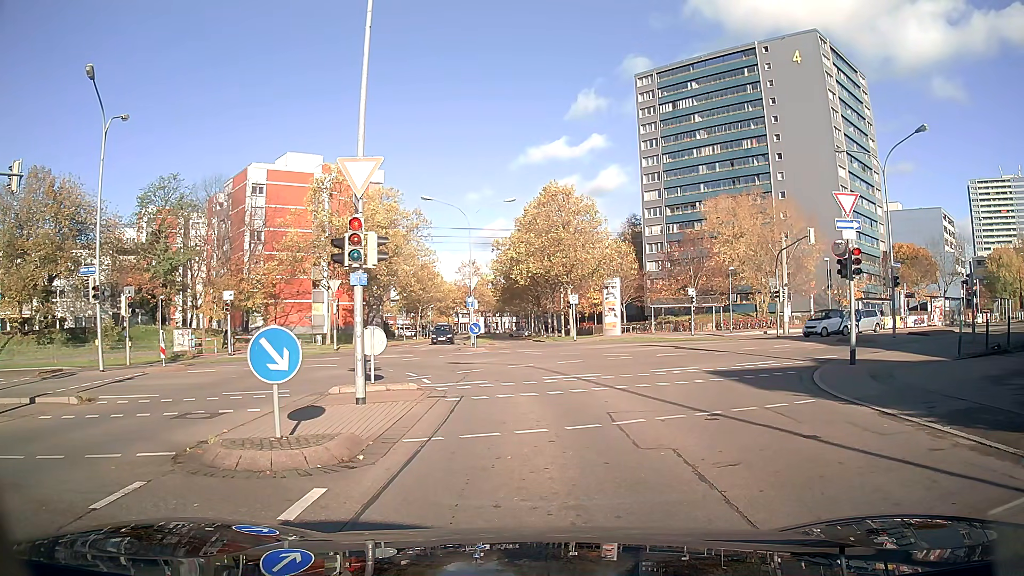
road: residential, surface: asphalt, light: Day
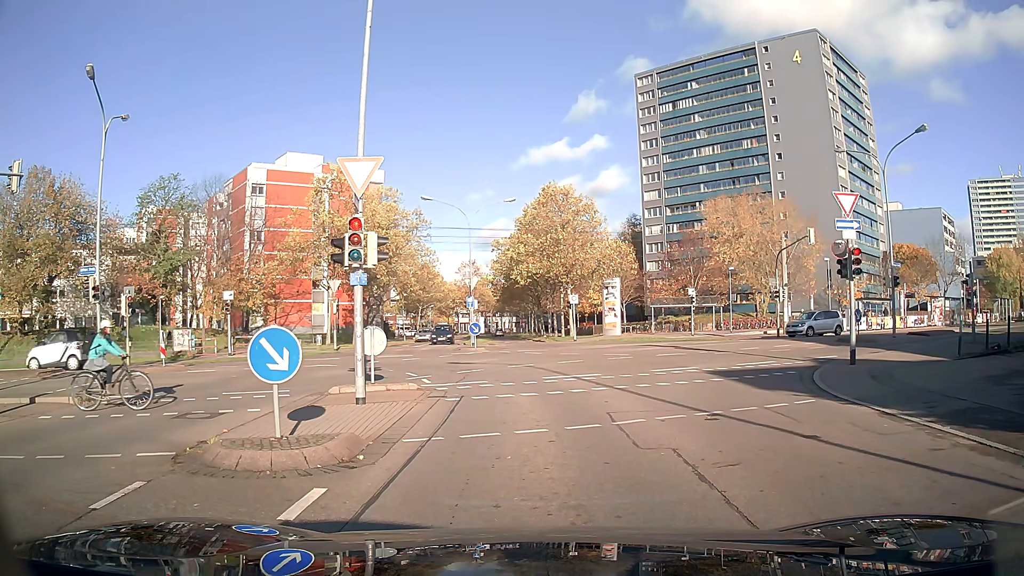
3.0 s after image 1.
(0.0, 0.0) m; 0°
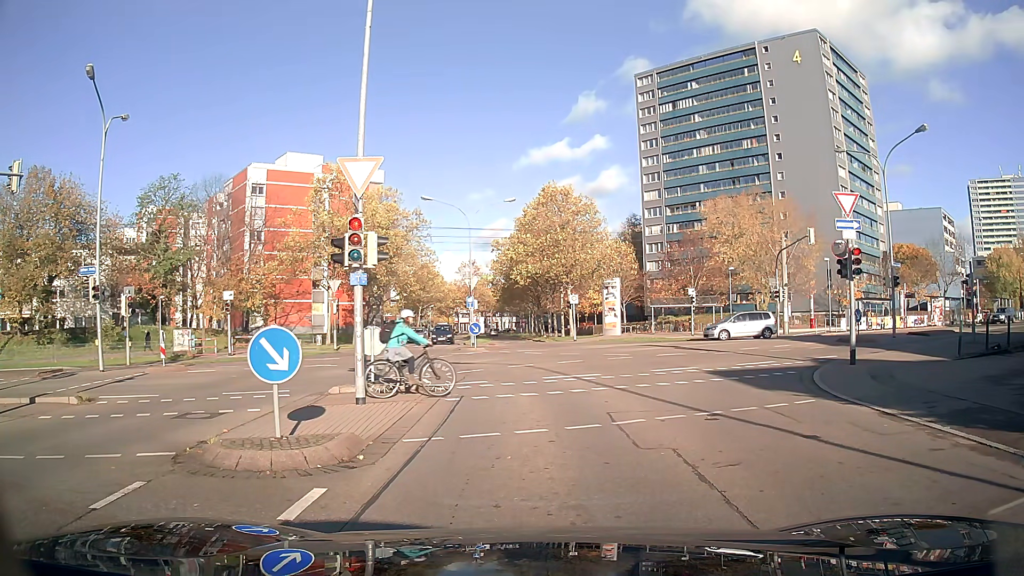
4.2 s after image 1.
(0.0, 0.0) m; 0°
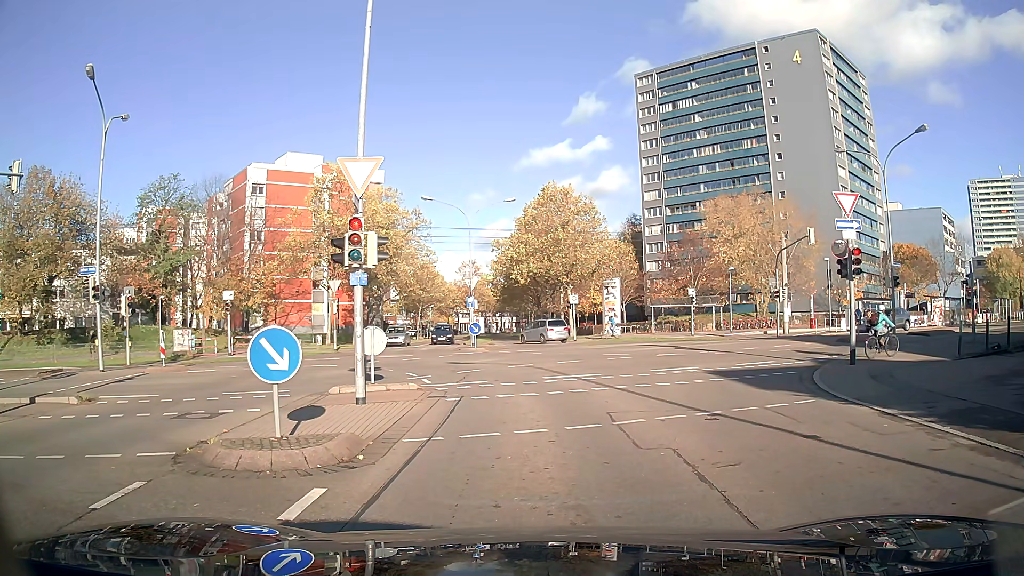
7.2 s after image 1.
(0.0, 0.0) m; 0°
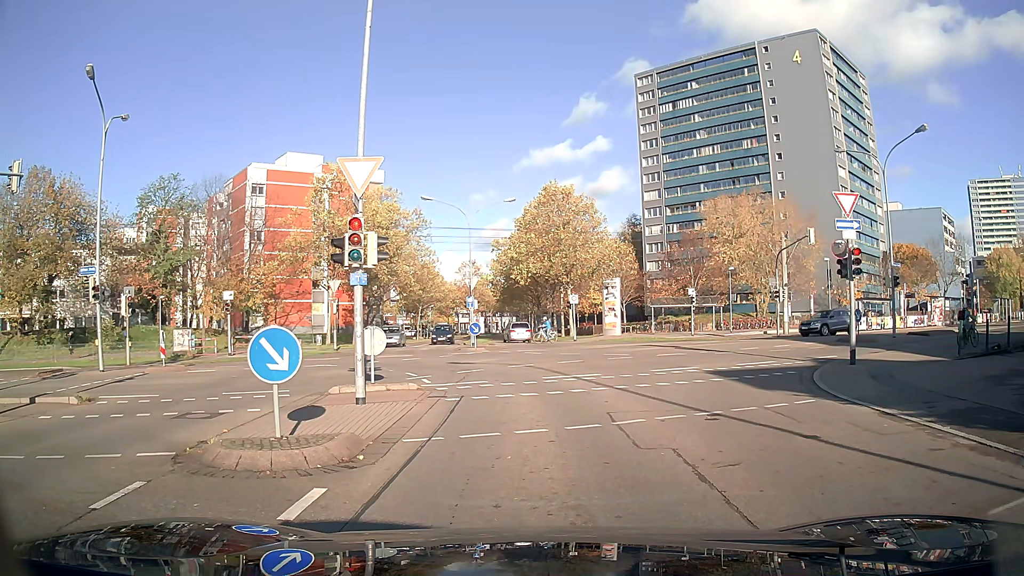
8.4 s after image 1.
(0.0, 0.0) m; 0°
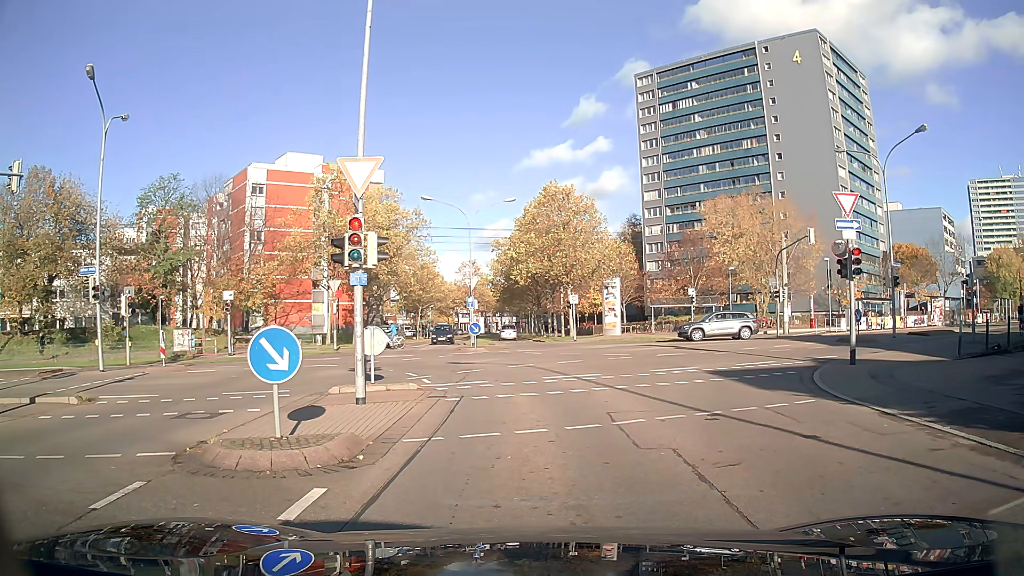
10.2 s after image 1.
(0.0, 0.0) m; 0°
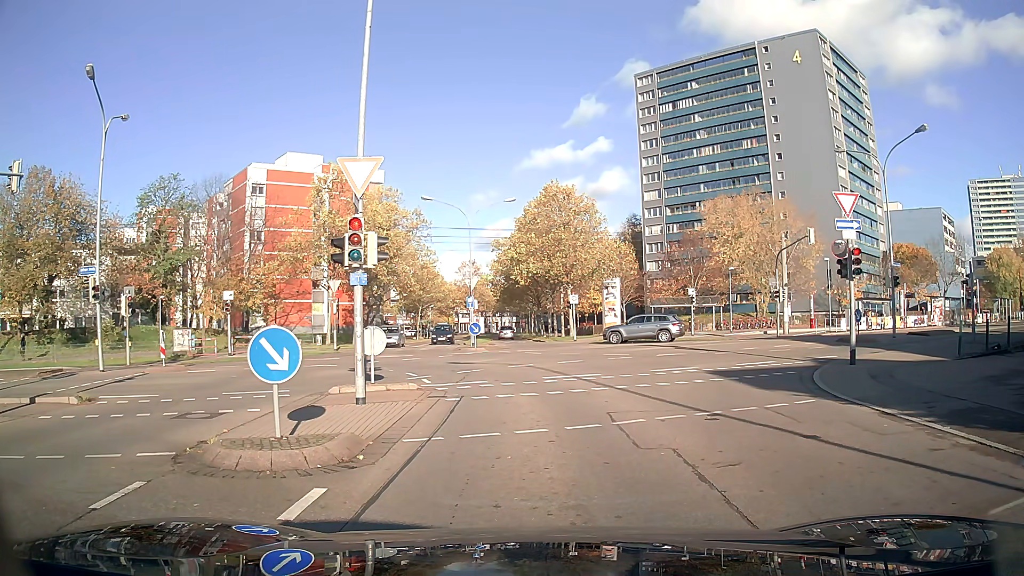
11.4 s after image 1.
(0.0, 0.0) m; 0°
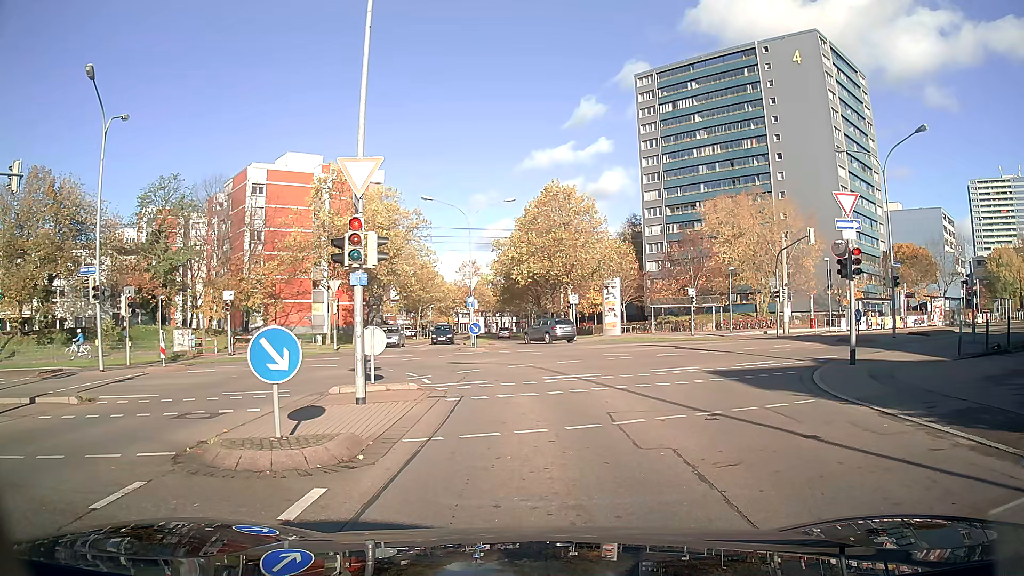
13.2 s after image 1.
(0.0, 0.0) m; 0°
(0, +10) (-2, +20) (-10, +25) (-19, +21) (-28, +17) (-37, +13) (-46, +8) (-55, +3) (-63, -2) (-72, -7) m
